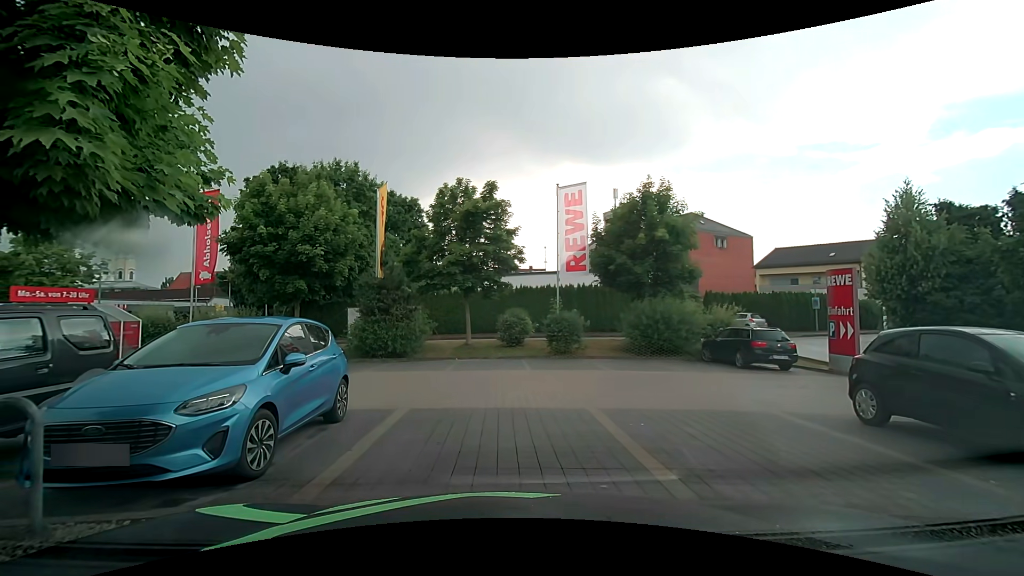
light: Day
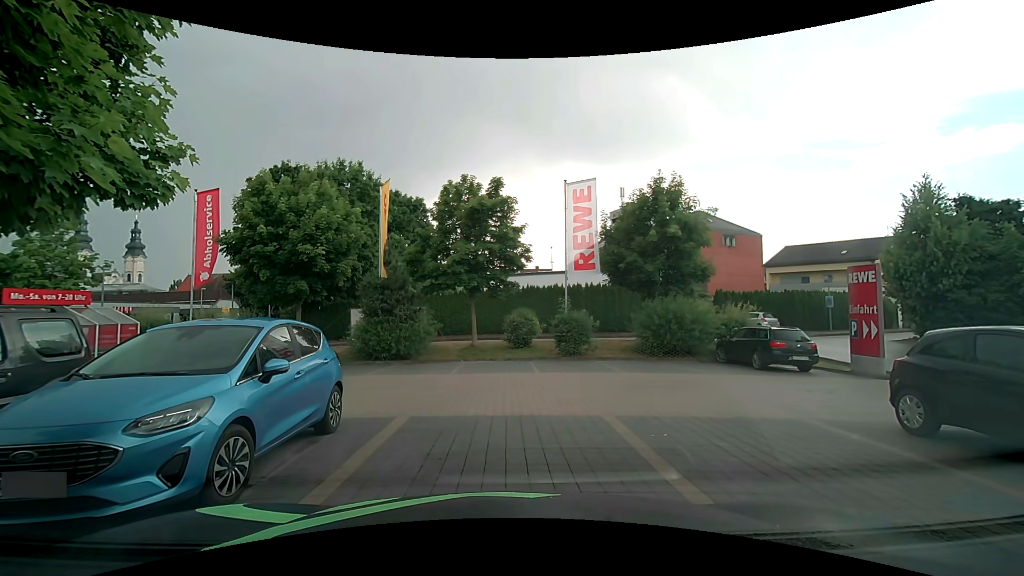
(0.0, +0.7) m; 0°
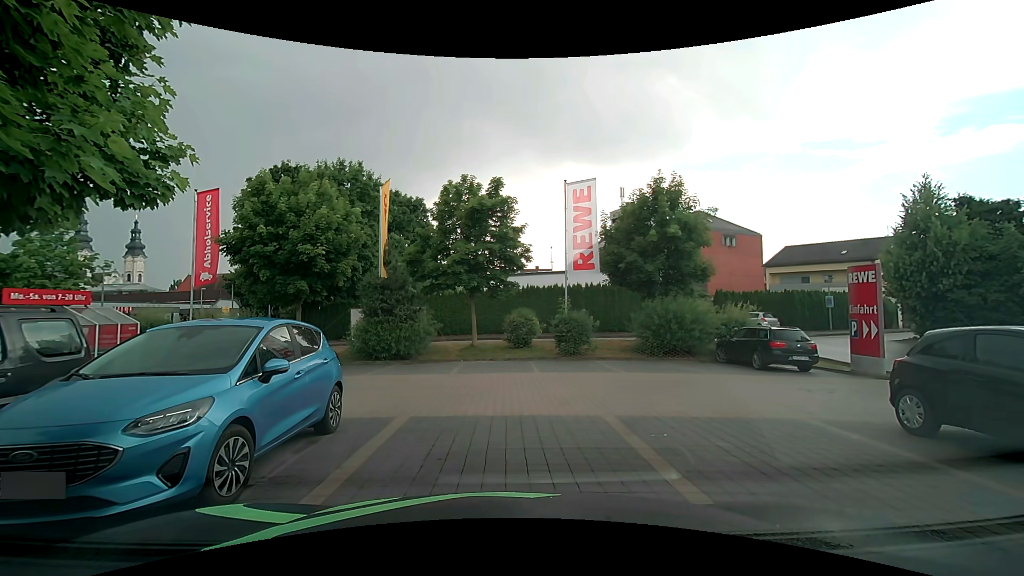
(0.0, 0.0) m; 0°
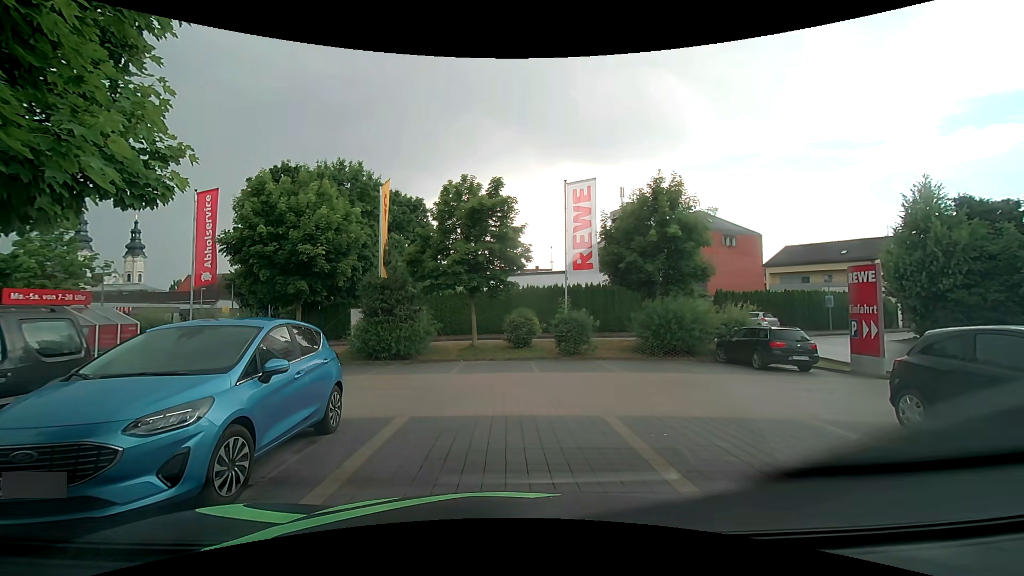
(0.0, 0.0) m; 0°
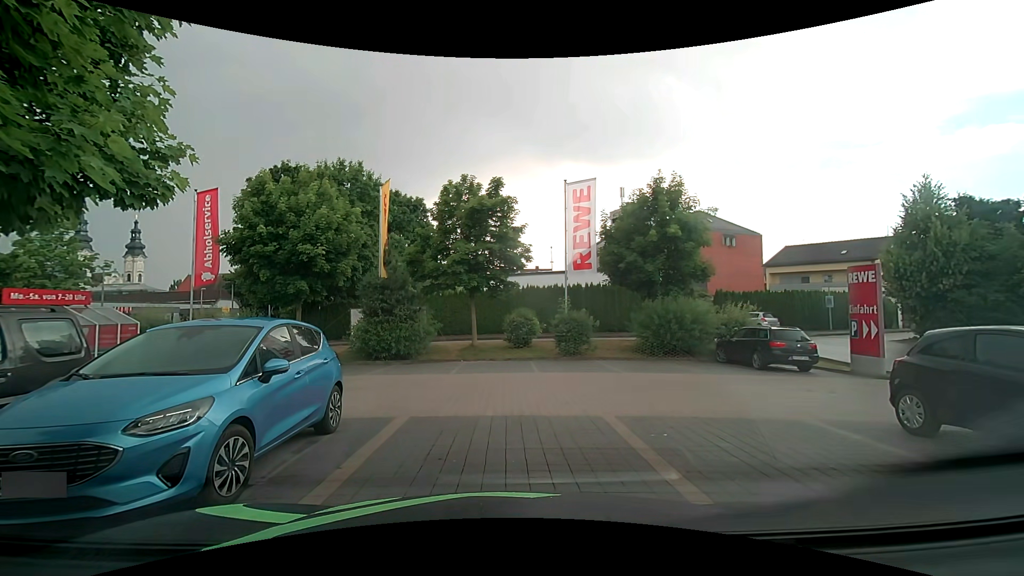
(0.0, 0.0) m; 0°
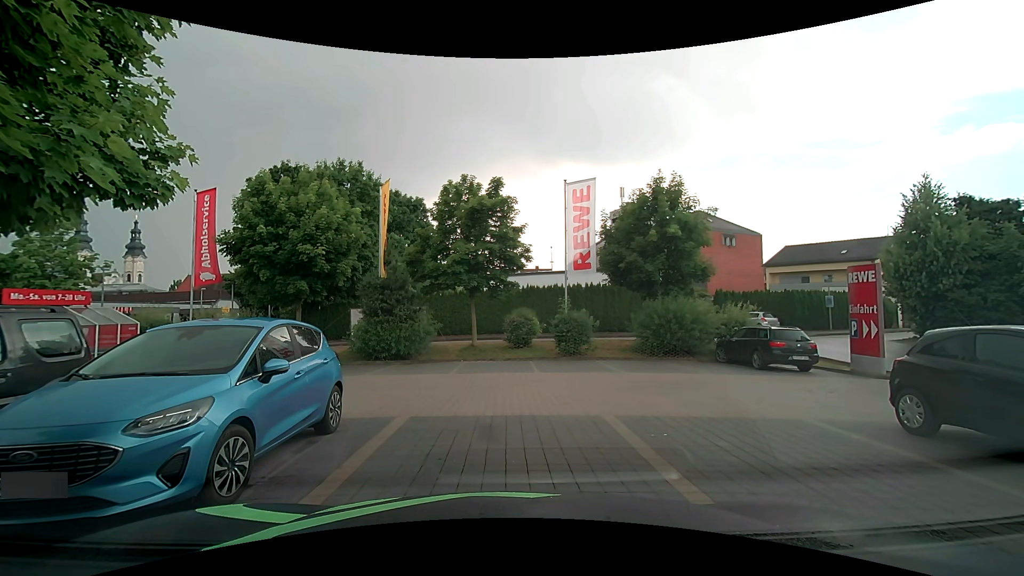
(0.0, 0.0) m; 0°
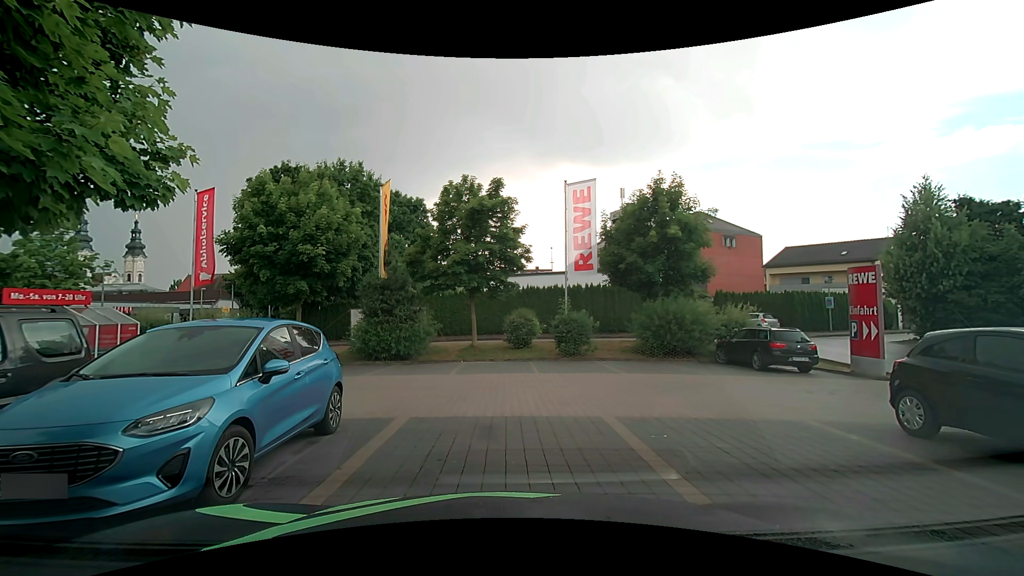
(0.0, 0.0) m; 0°
